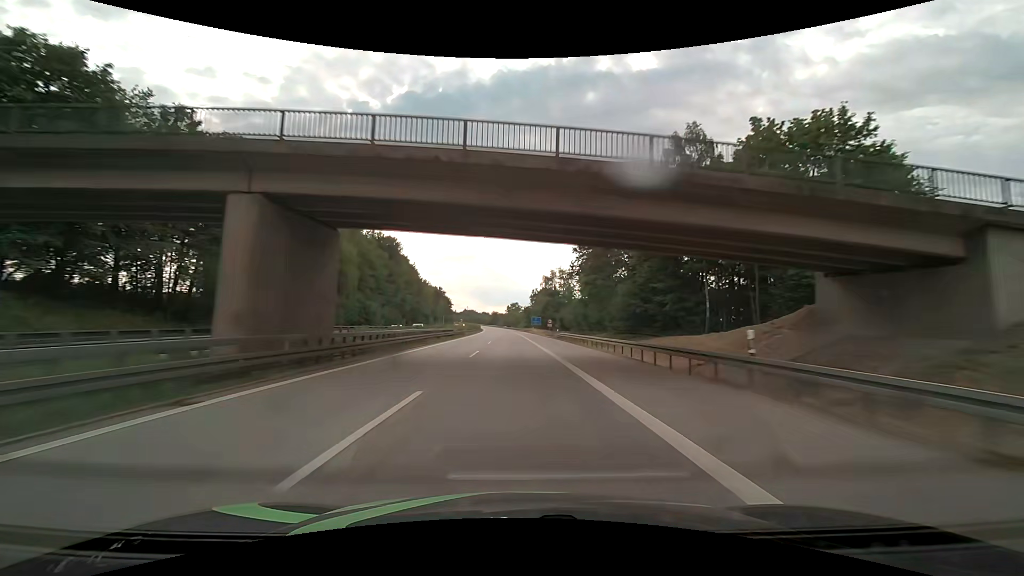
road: motorway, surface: asphalt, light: Day
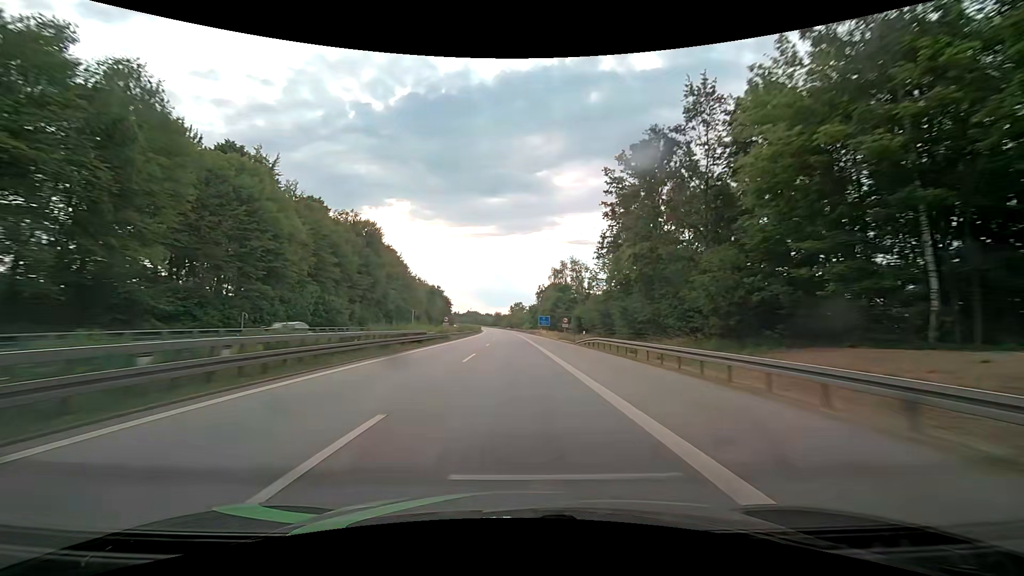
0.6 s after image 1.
(-0.1, +21.0) m; 0°
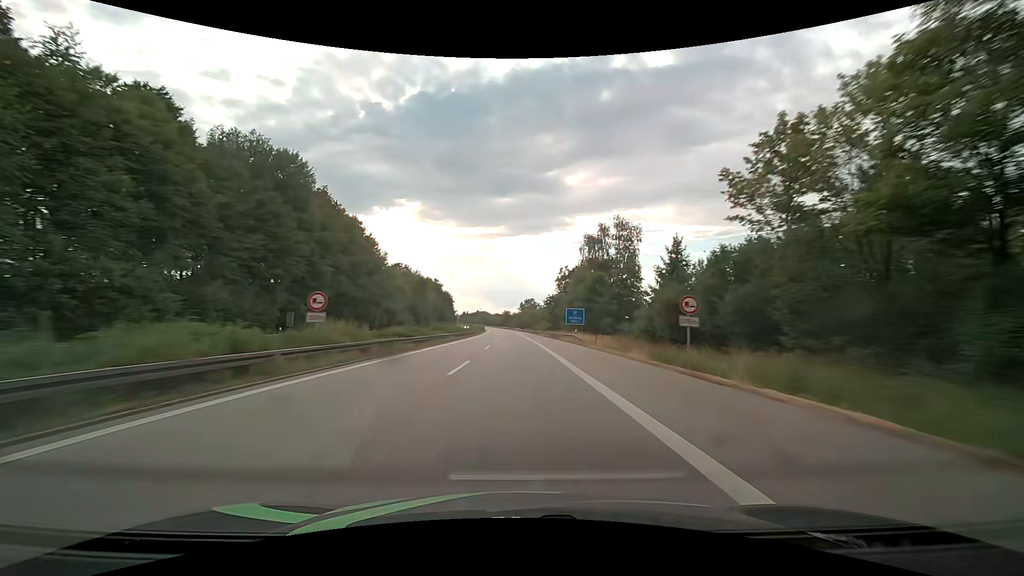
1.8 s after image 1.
(-0.3, +41.9) m; -2°
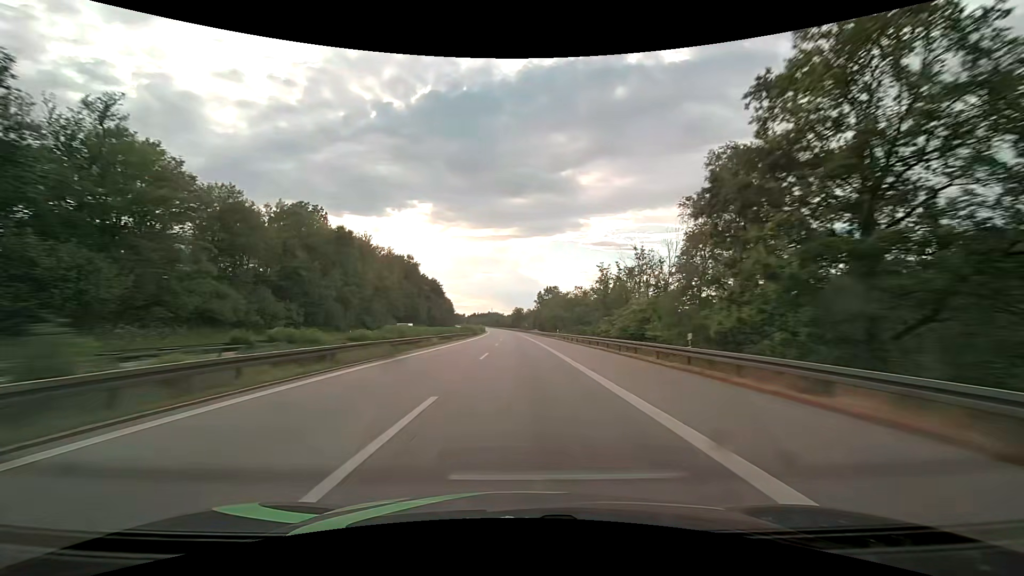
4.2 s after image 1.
(-0.9, +83.4) m; -1°
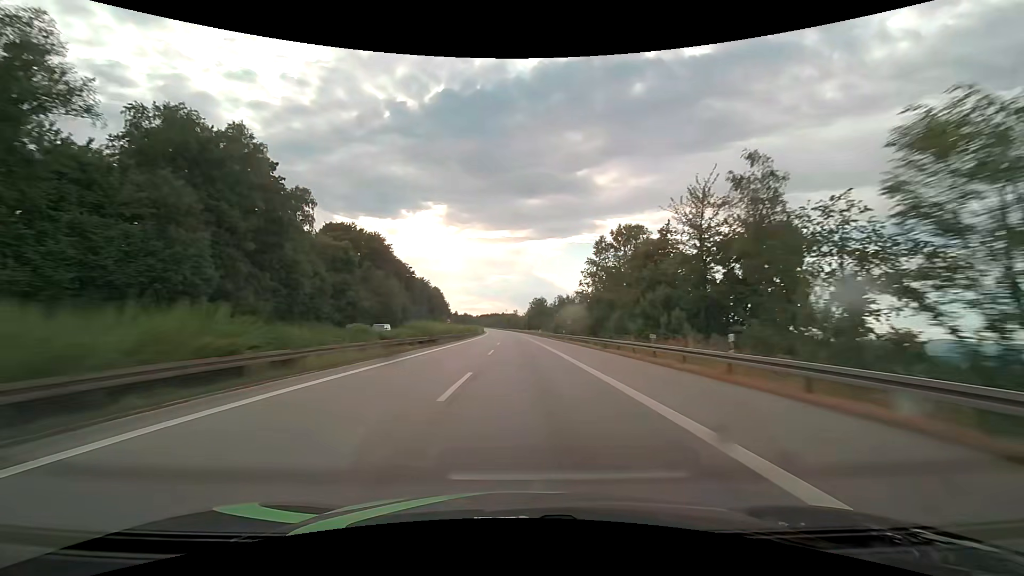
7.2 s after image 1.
(-1.3, +103.4) m; -2°
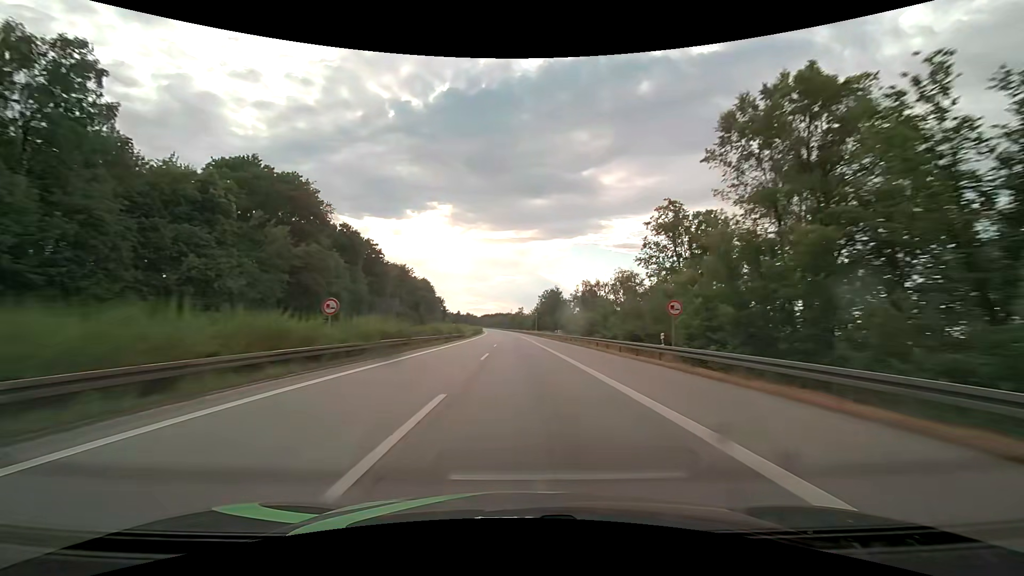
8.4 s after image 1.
(-0.2, +41.2) m; -1°
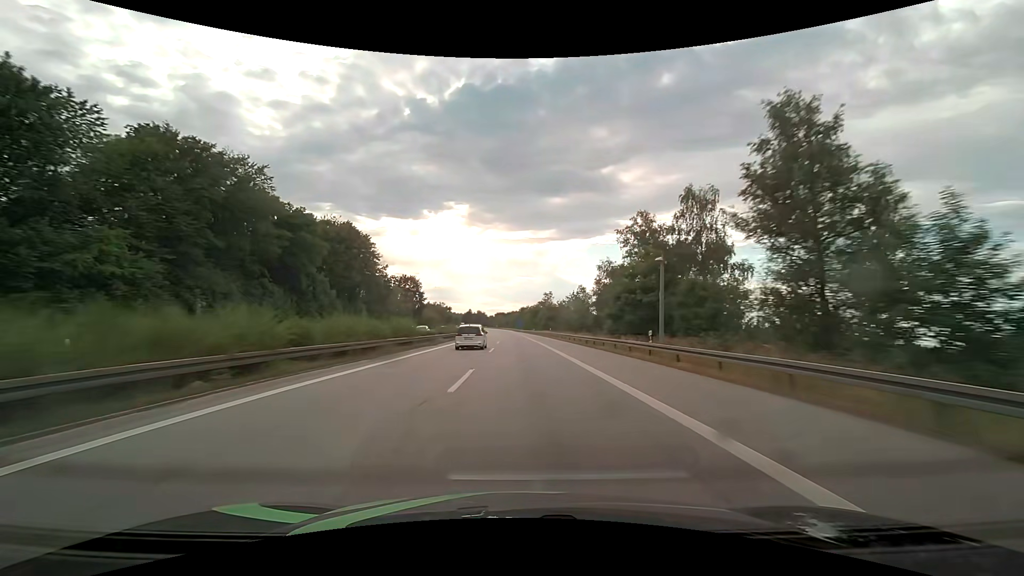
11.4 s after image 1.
(-1.9, +102.4) m; -2°
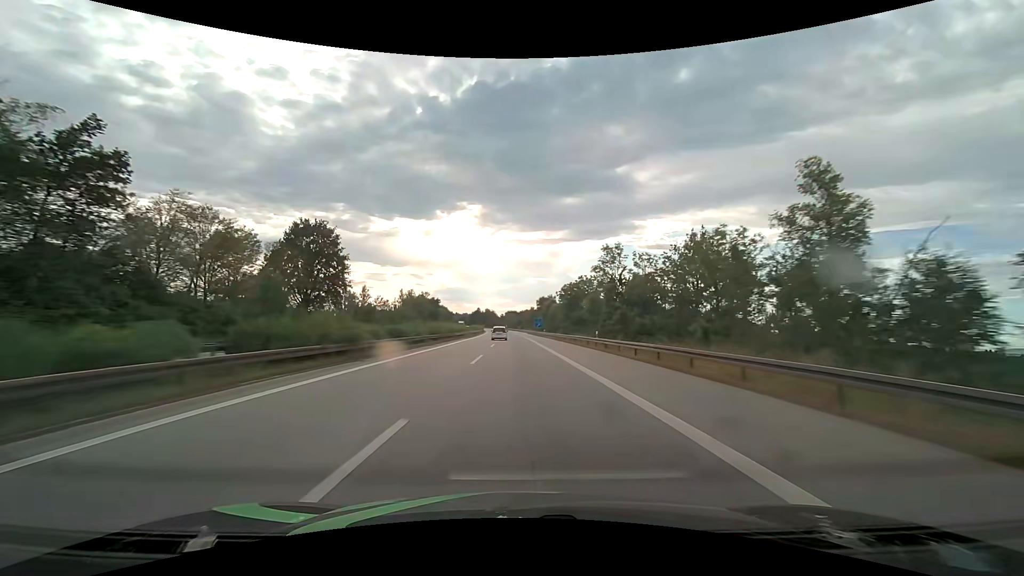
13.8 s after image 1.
(-1.1, +82.1) m; -1°
(0, +10) (0, +20) (0, +30) (0, +40) (0, +50) (-1, +60) (-1, +70) (-1, +80) (-1, +90) (-2, +100) m
